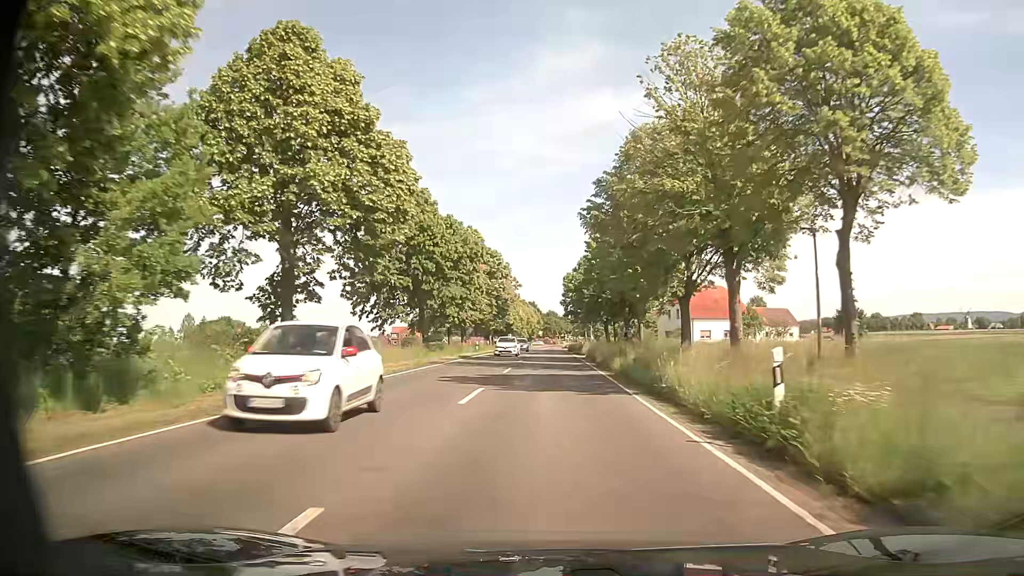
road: secondary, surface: asphalt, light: Day
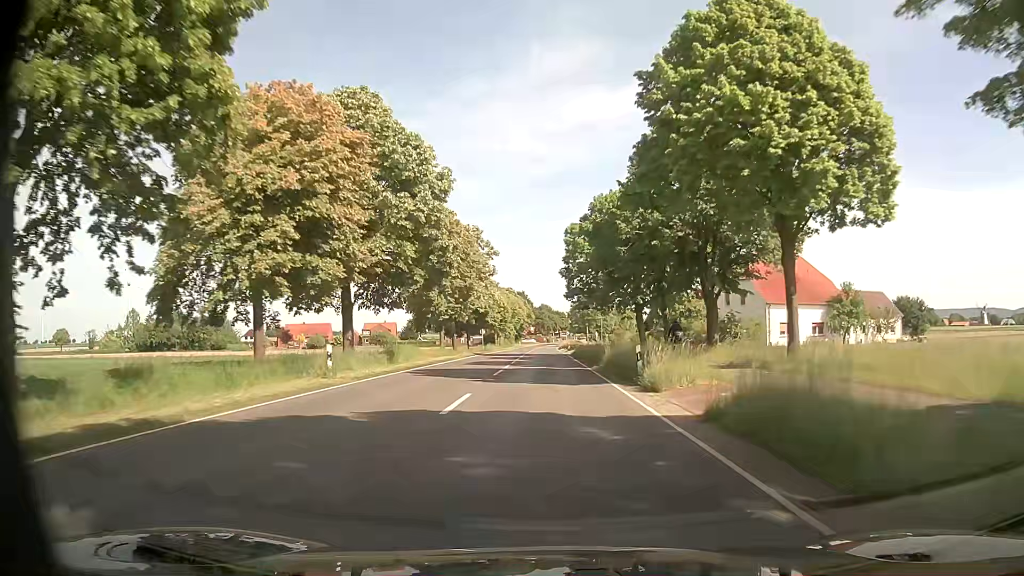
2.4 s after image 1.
(+0.1, +38.1) m; +1°
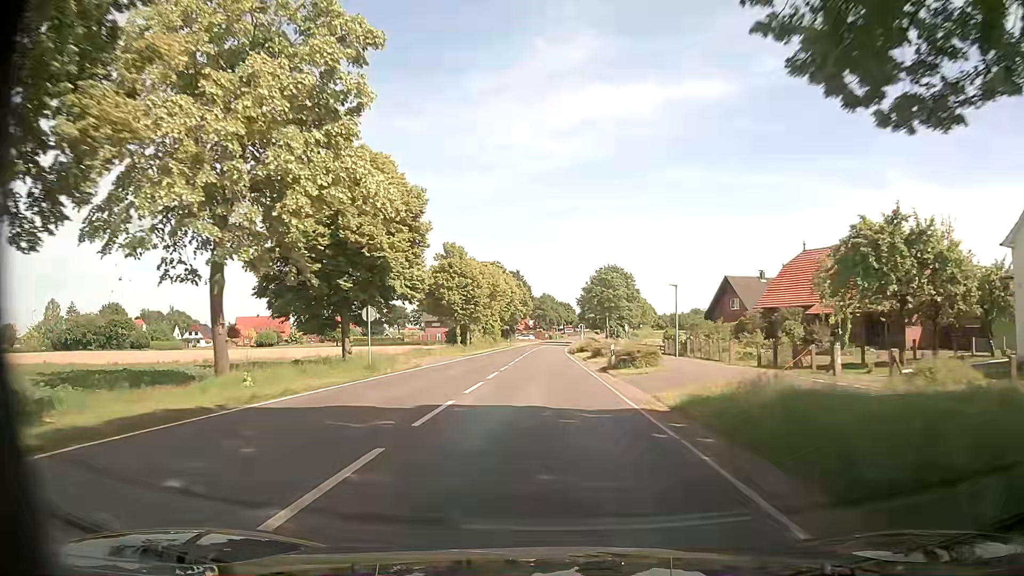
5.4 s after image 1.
(-0.4, +50.3) m; 0°
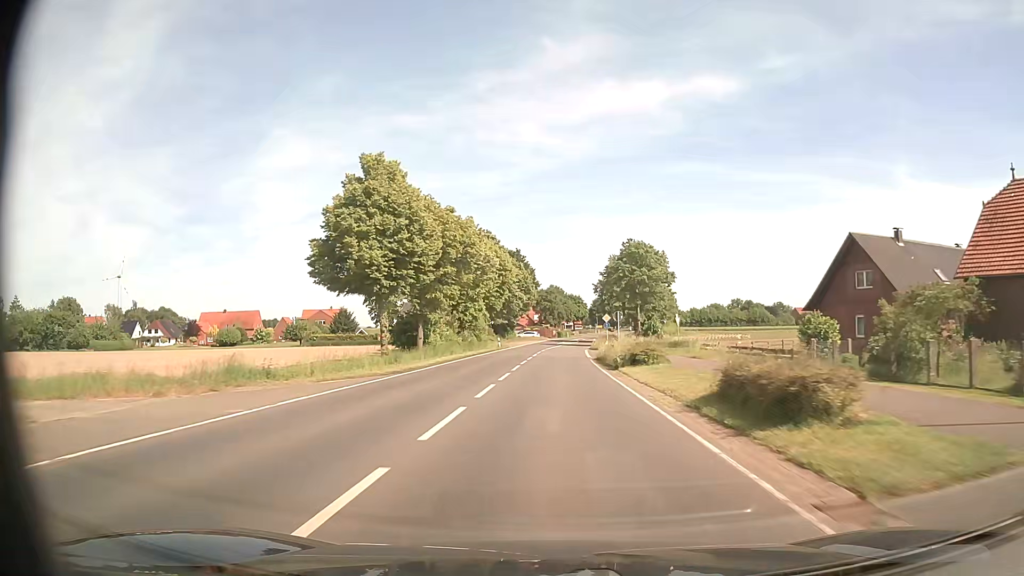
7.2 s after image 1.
(-0.2, +31.6) m; -1°
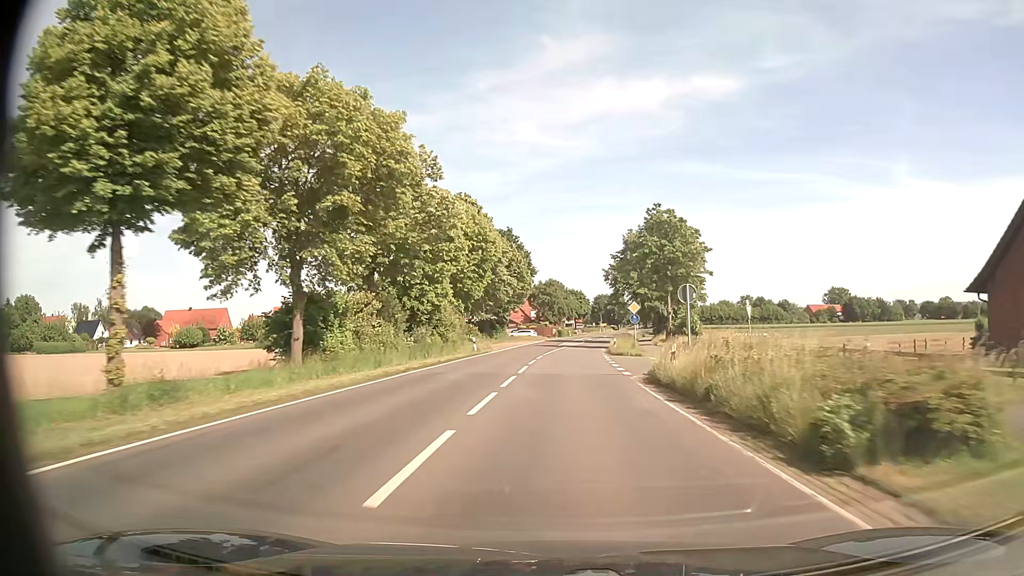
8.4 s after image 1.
(-0.1, +21.7) m; 0°
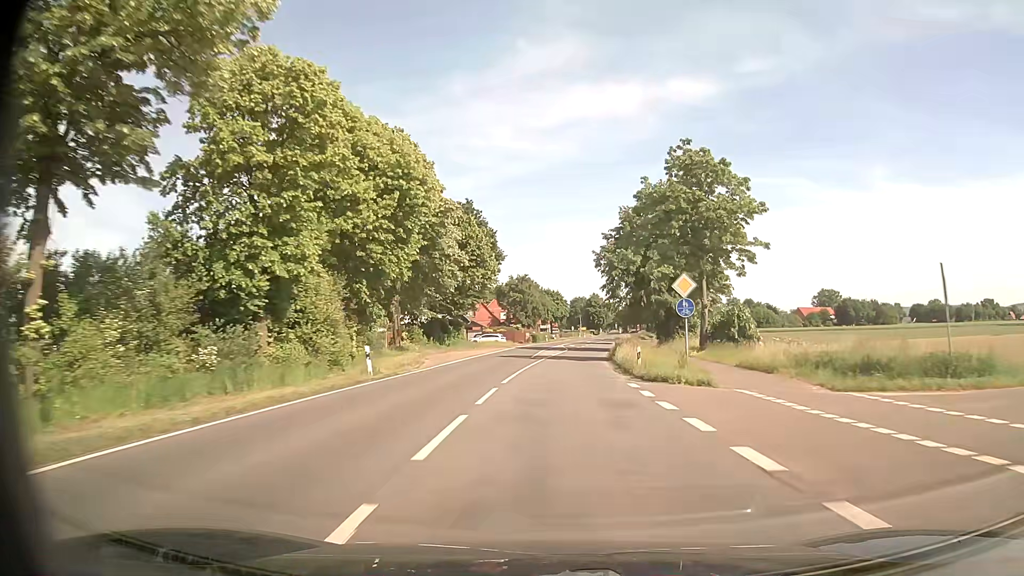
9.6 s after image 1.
(+0.3, +22.2) m; +2°
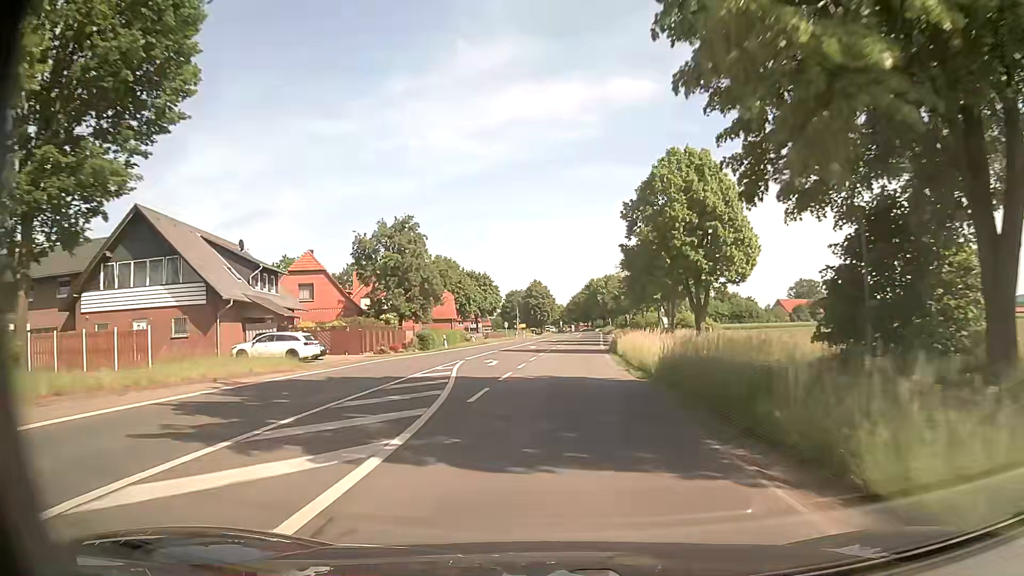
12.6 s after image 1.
(+3.0, +55.5) m; +5°
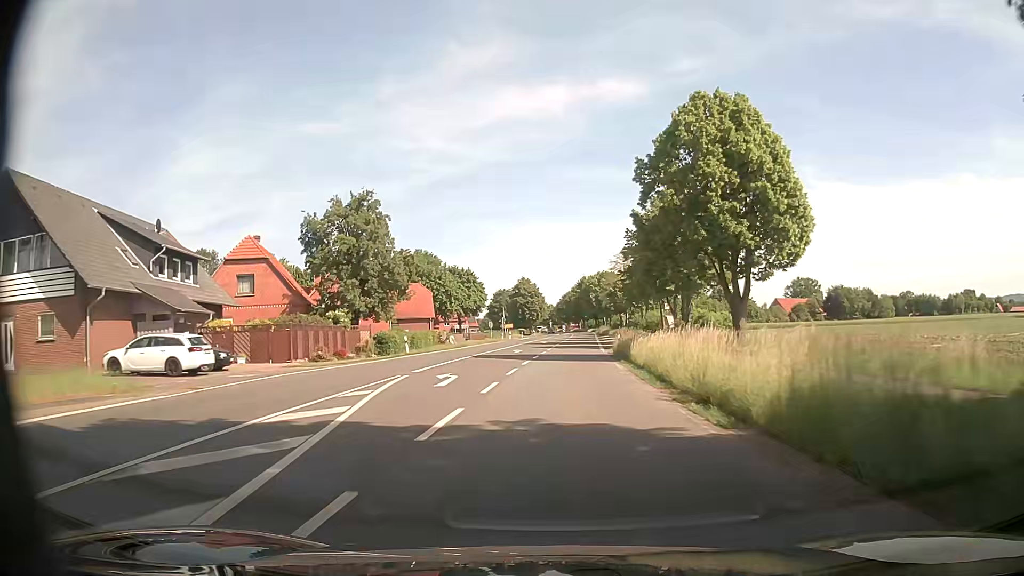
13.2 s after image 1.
(+0.1, +10.5) m; +1°
(0, +10) (0, +20) (0, +30) (+1, +40) (+2, +50) (+2, +60) (+3, +70) (+3, +80) (+4, +90) (+5, +100) m
